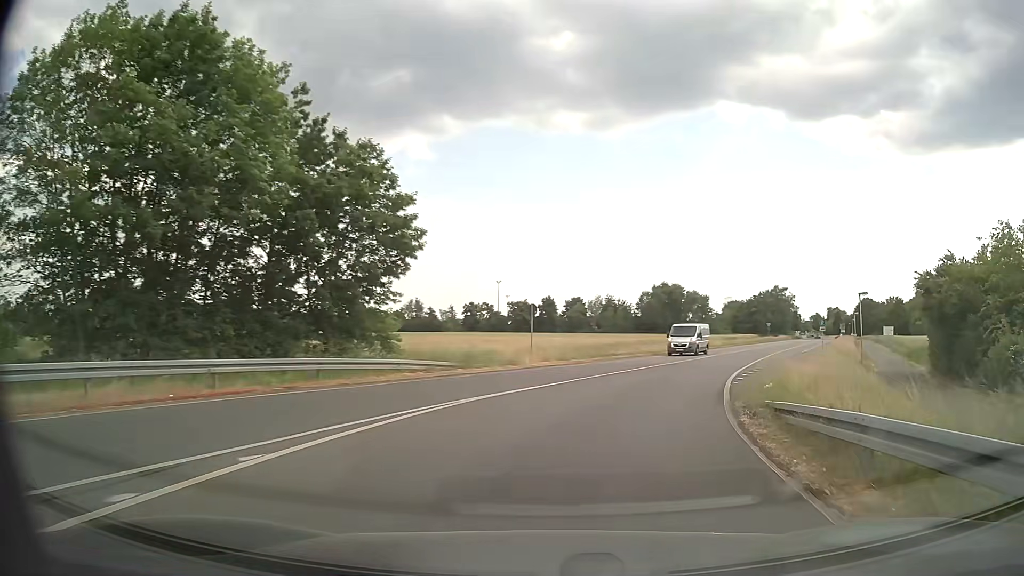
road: tertiary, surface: asphalt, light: Day
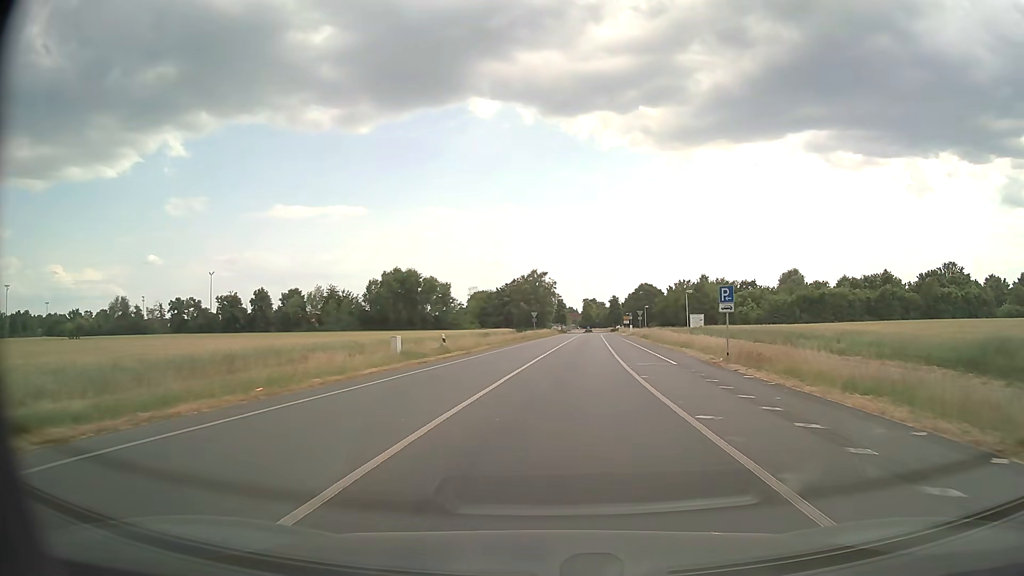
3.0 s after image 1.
(+8.0, +33.2) m; +22°
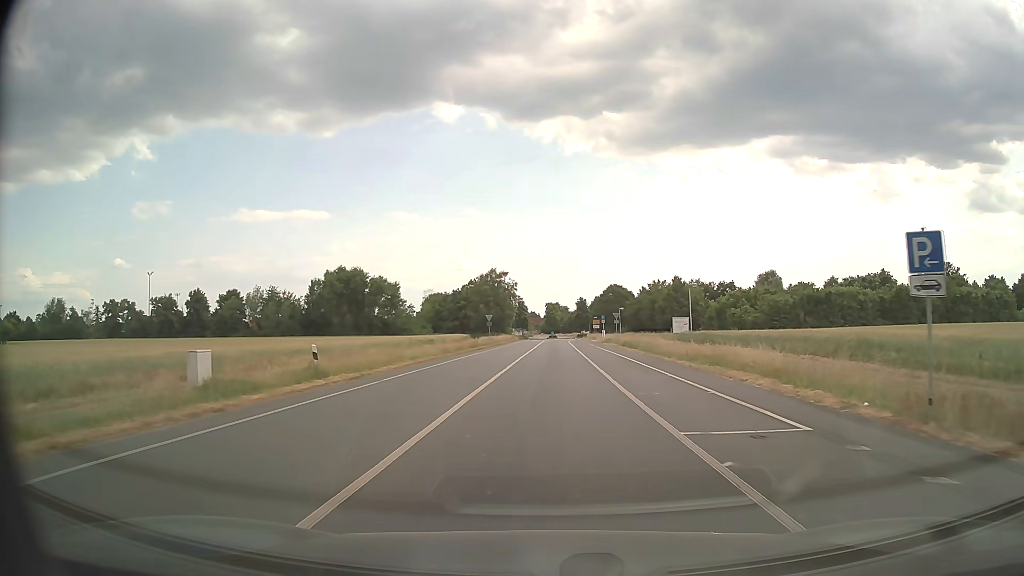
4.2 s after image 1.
(+0.5, +15.4) m; +3°
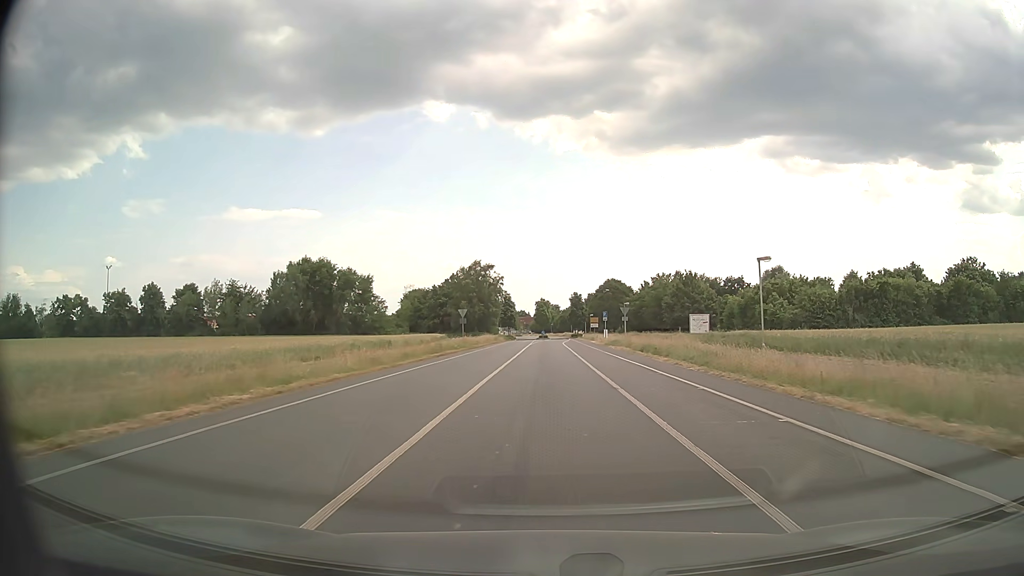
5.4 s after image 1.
(+0.1, +16.3) m; +1°
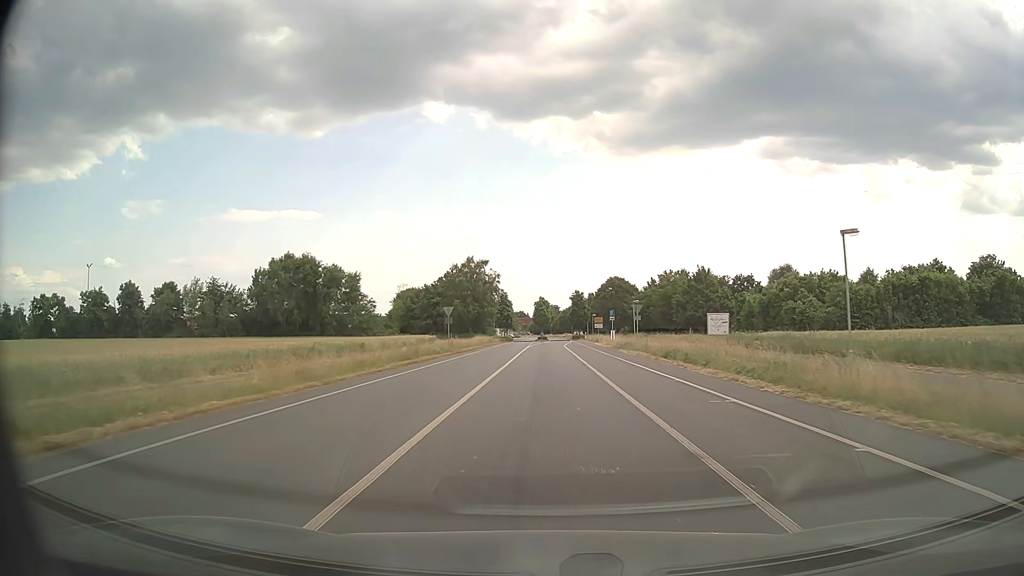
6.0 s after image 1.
(0.0, +8.5) m; 0°
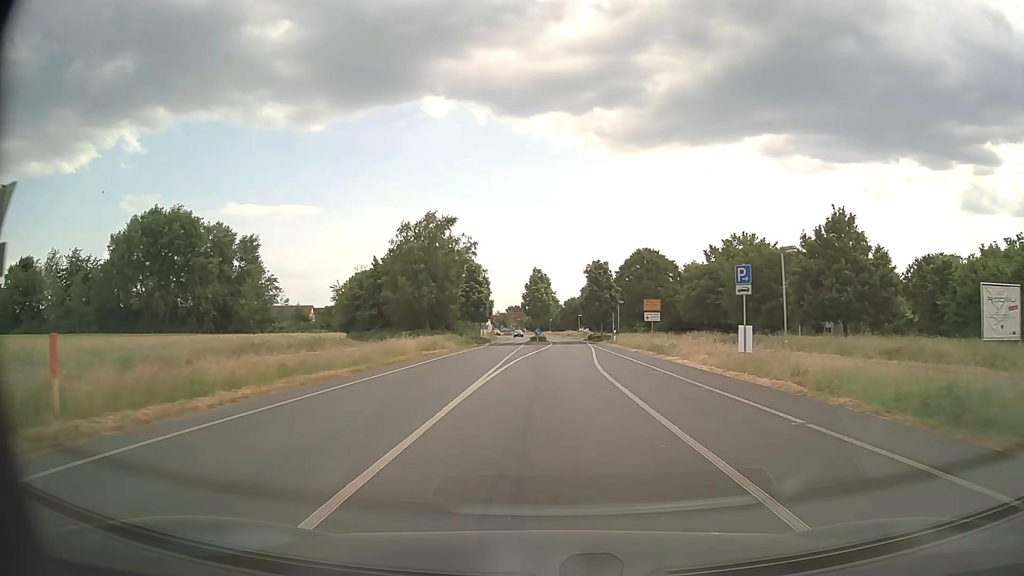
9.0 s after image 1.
(+0.1, +44.0) m; 0°
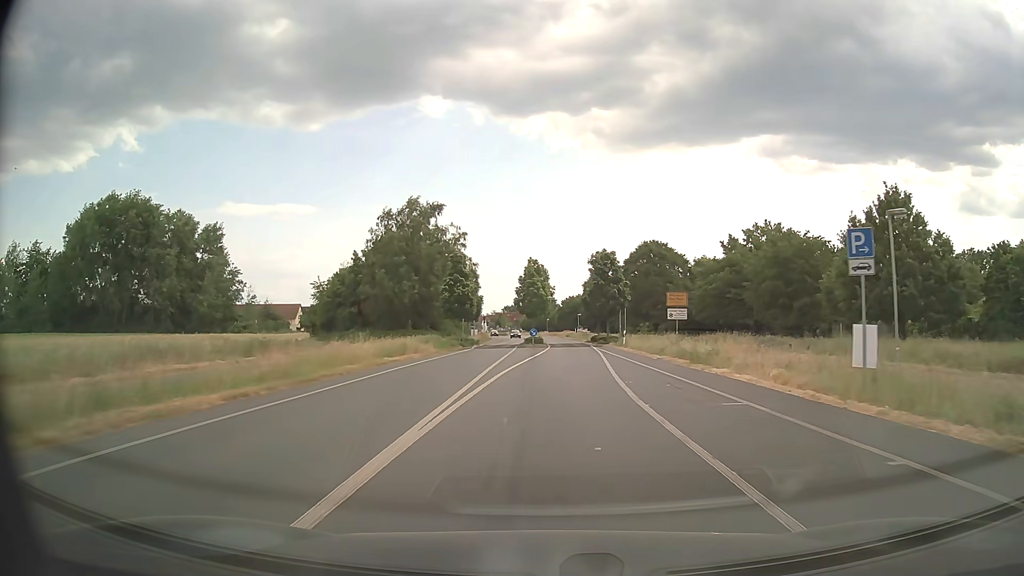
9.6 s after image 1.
(0.0, +8.8) m; 0°
